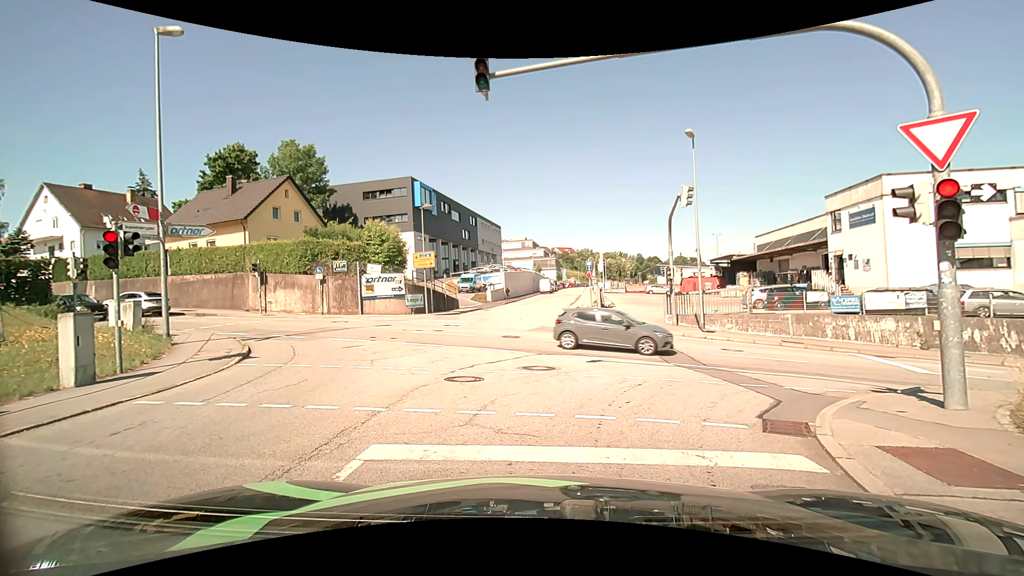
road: residential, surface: asphalt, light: Day
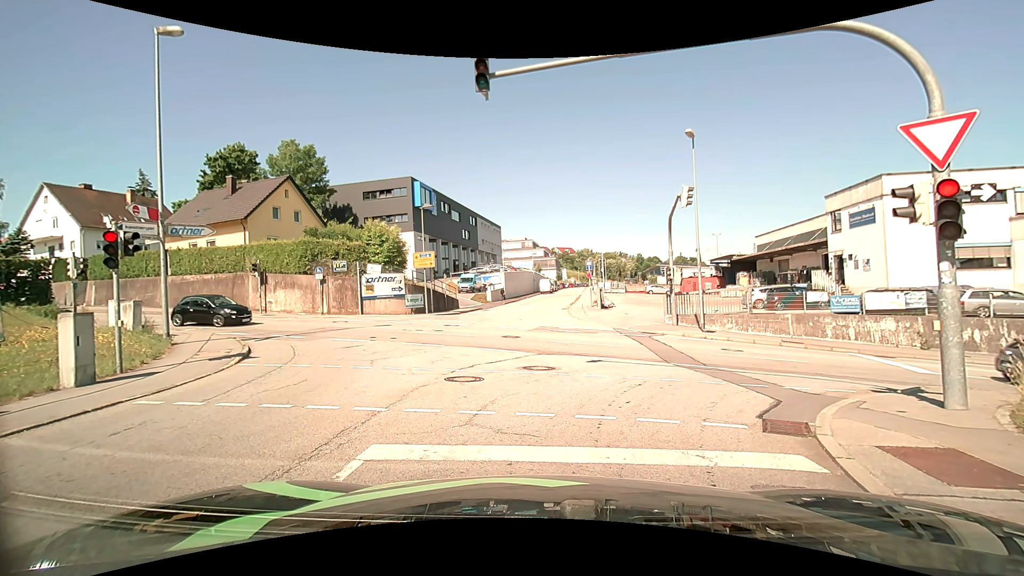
(0.0, 0.0) m; 0°
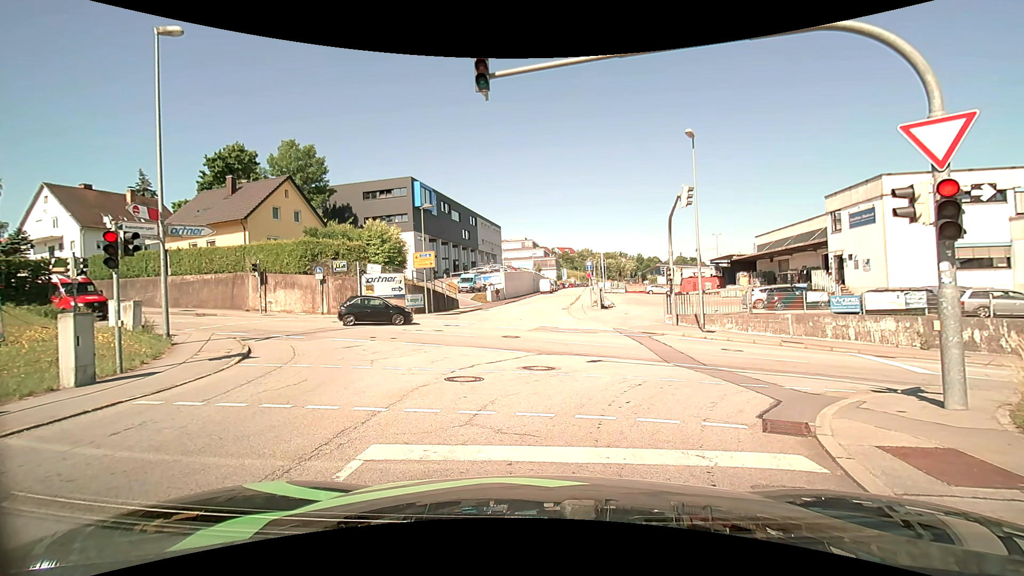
(0.0, 0.0) m; 0°
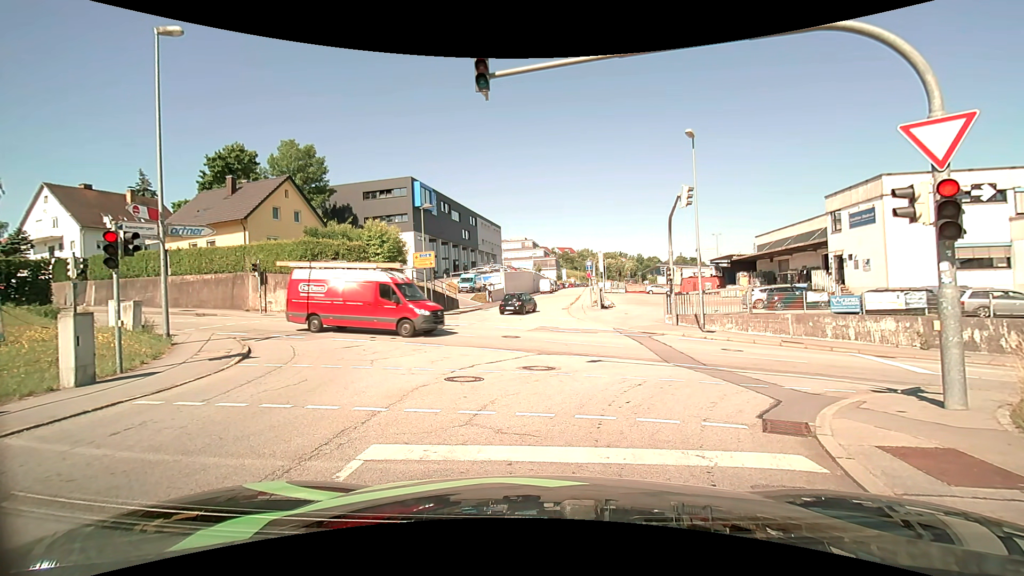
(0.0, 0.0) m; 0°
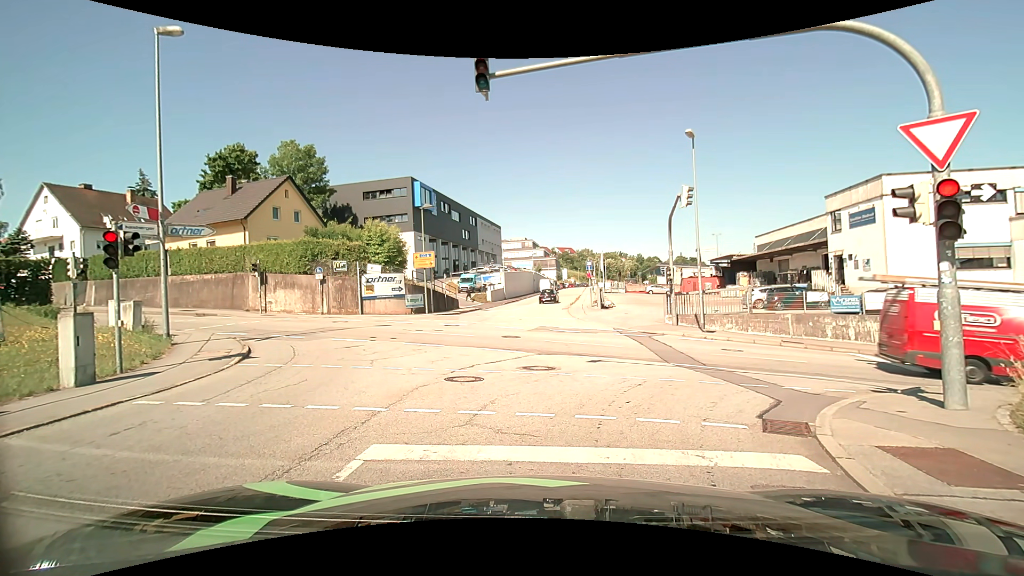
(0.0, 0.0) m; 0°
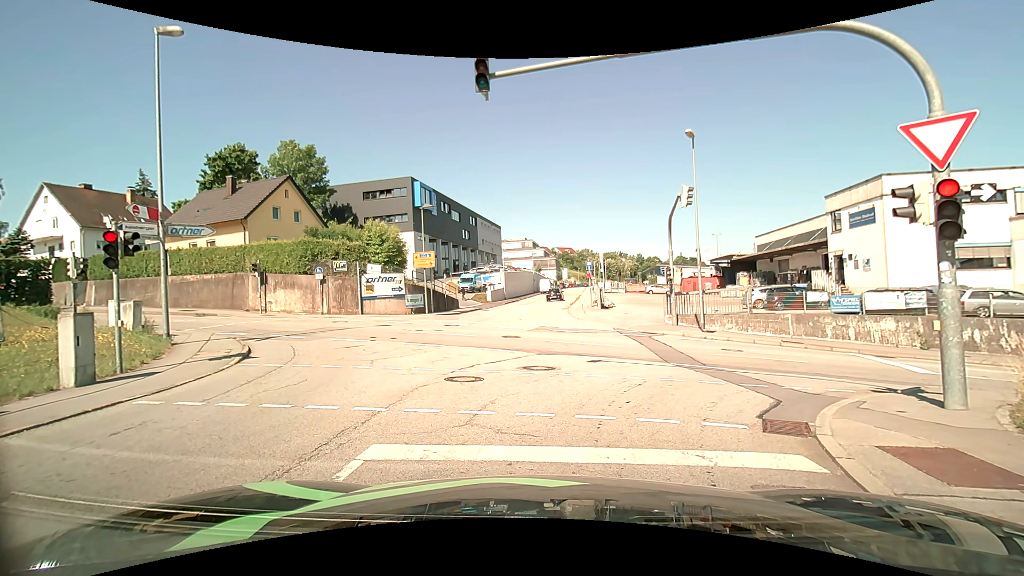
(0.0, 0.0) m; 0°
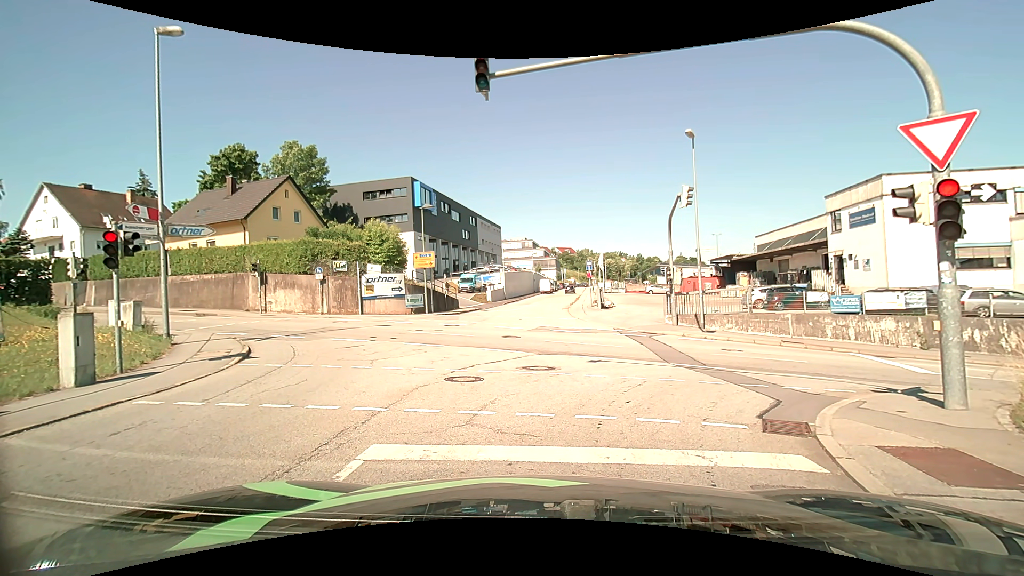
(0.0, 0.0) m; 0°
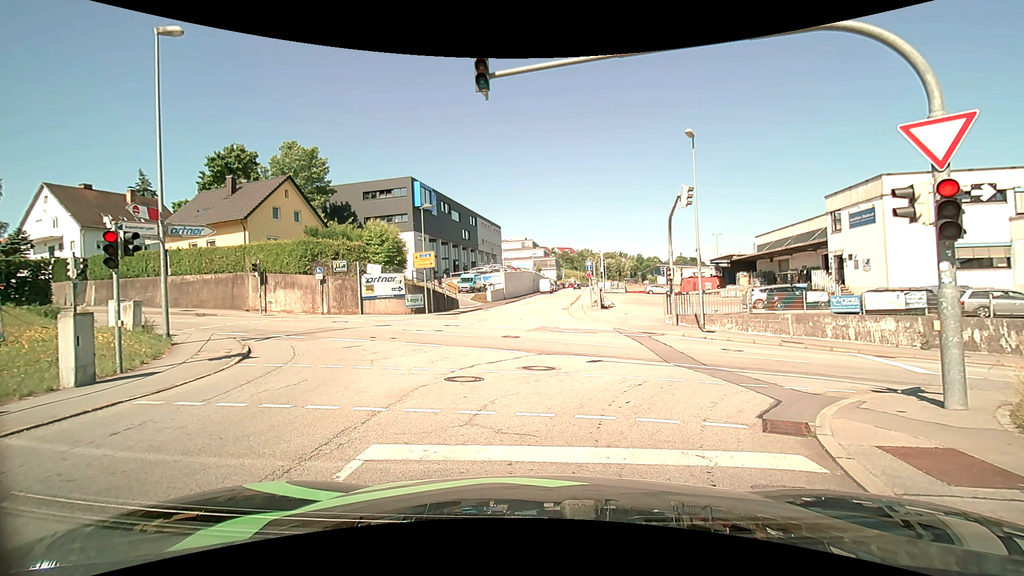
(0.0, 0.0) m; 0°
